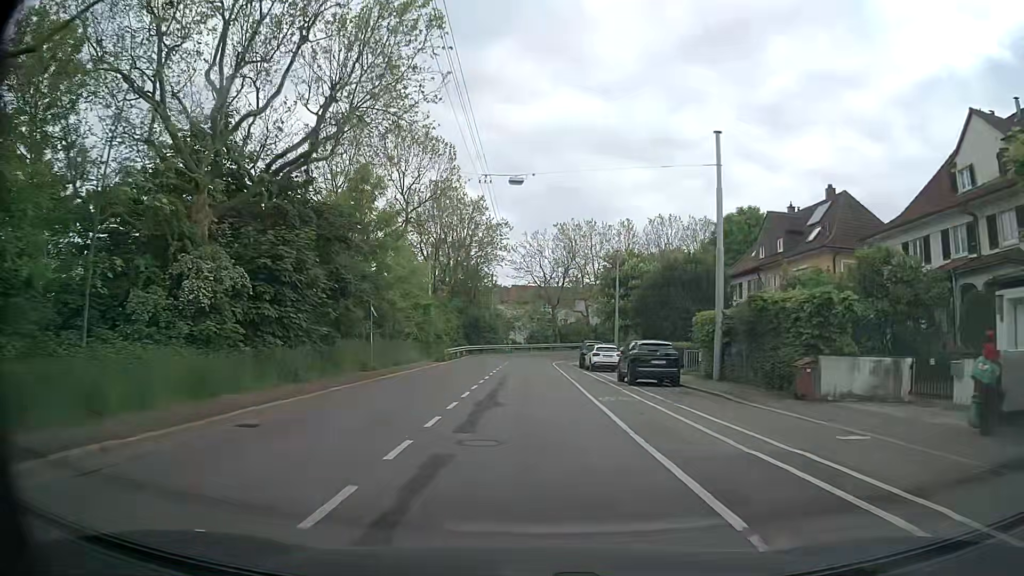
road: secondary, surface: asphalt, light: Day
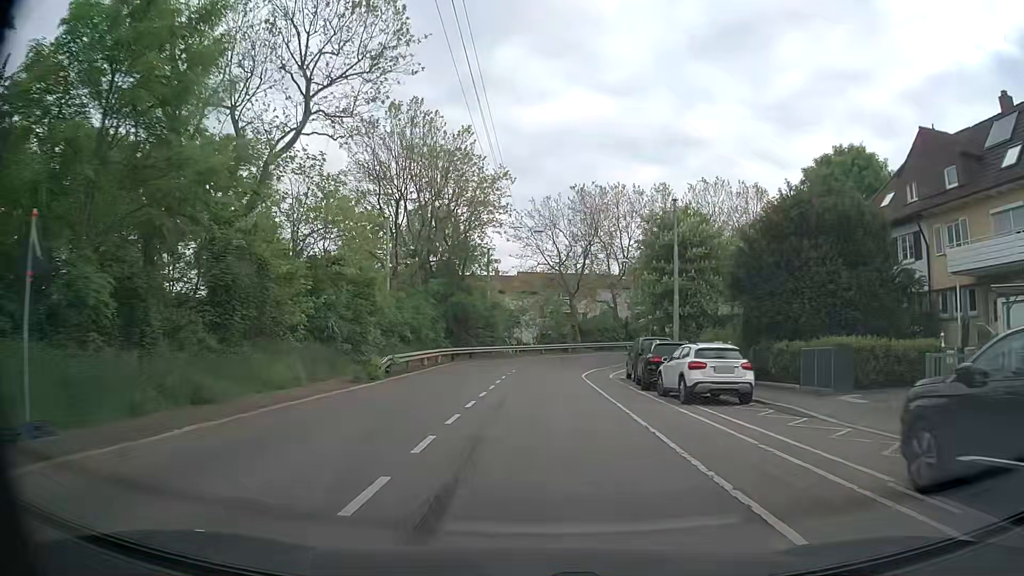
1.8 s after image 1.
(+0.1, +20.8) m; 0°
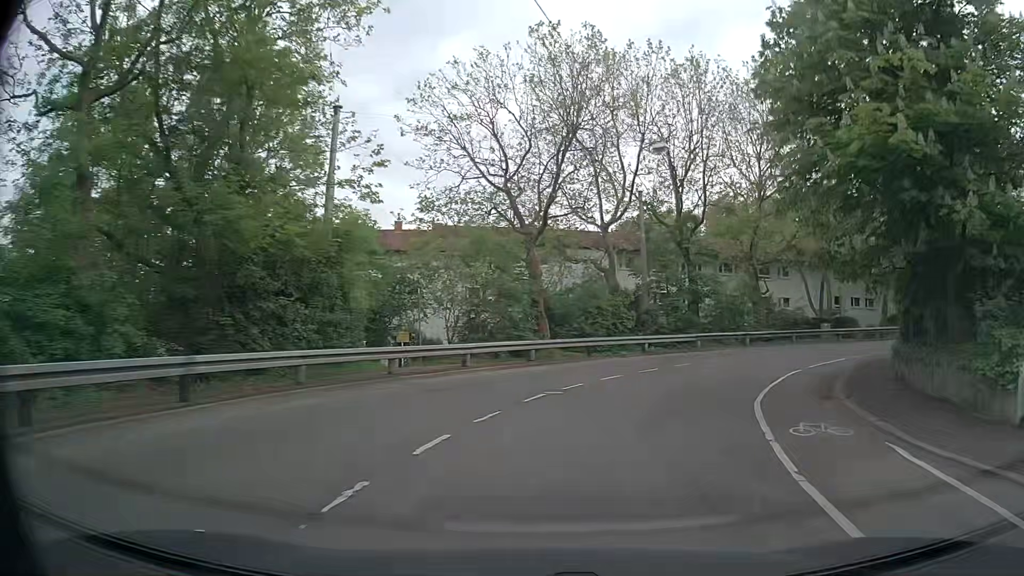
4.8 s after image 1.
(+0.6, +33.6) m; +5°
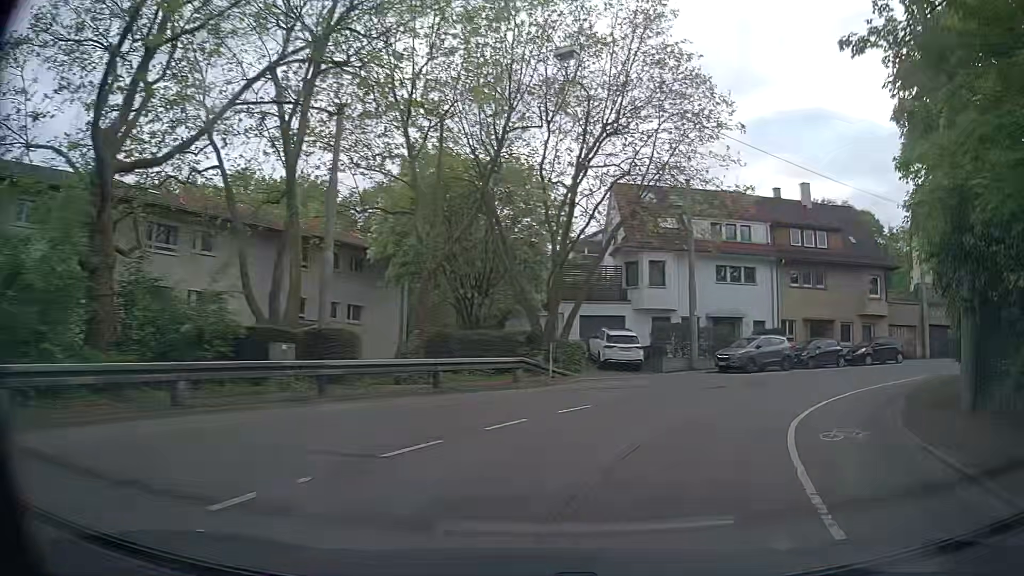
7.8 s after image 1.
(+10.6, +26.6) m; +47°
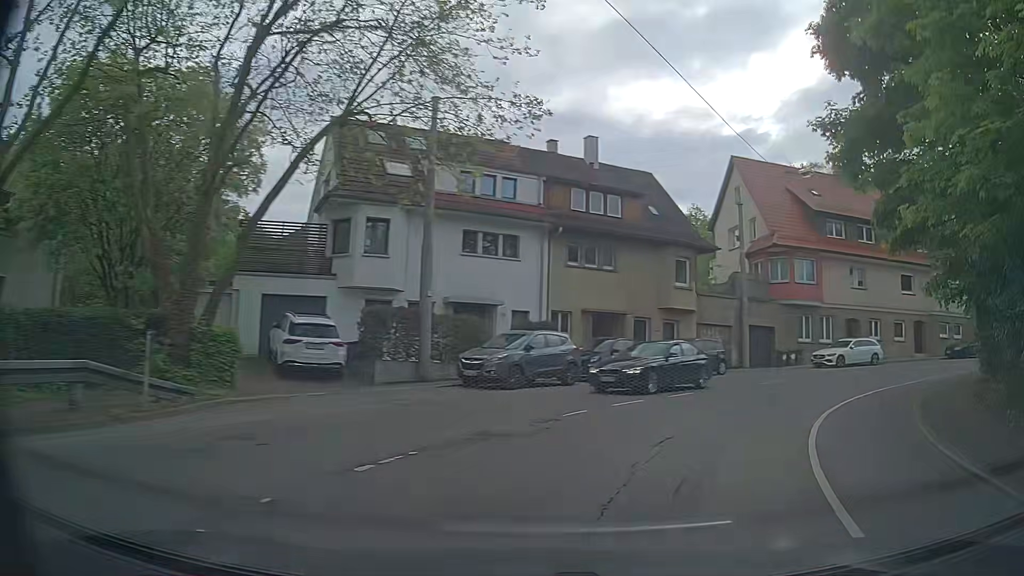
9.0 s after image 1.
(+2.3, +11.1) m; +25°
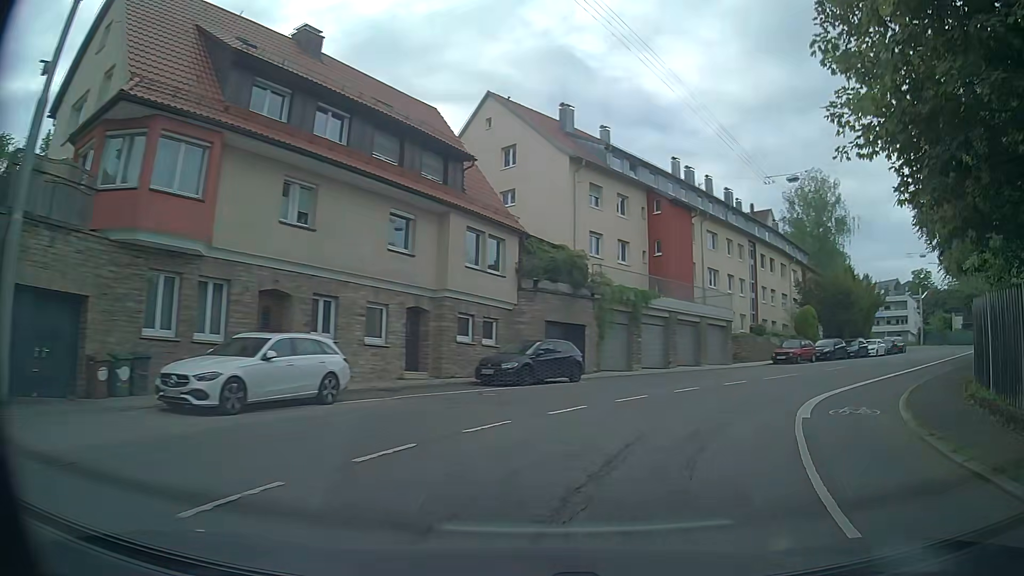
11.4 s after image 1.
(+8.6, +20.8) m; +48°
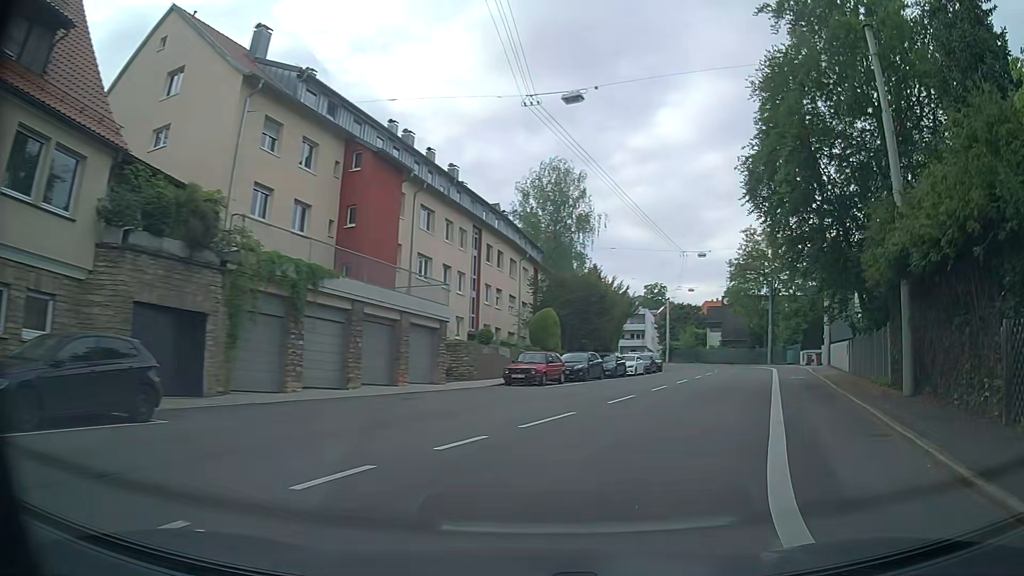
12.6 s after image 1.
(+2.5, +11.6) m; +24°
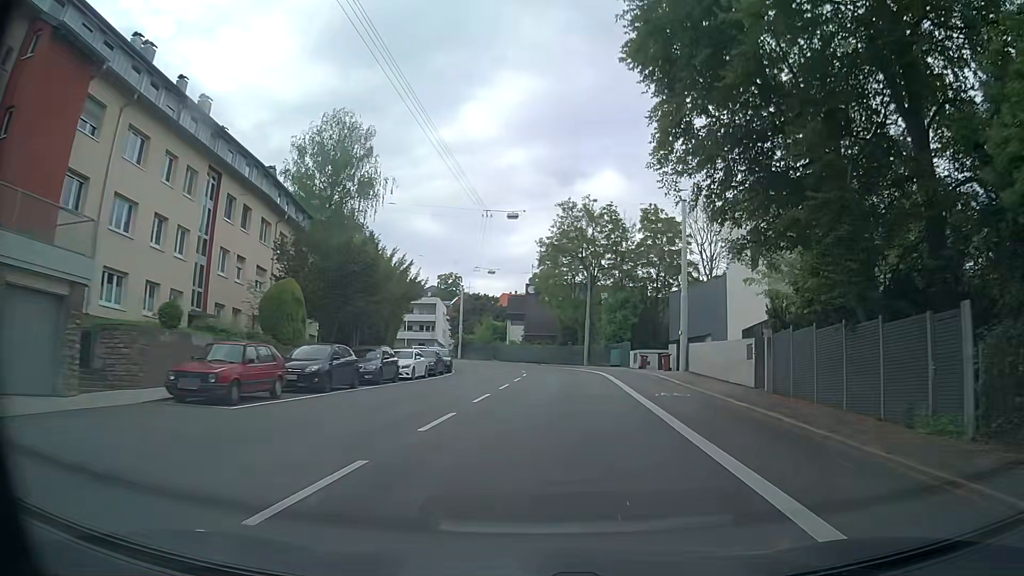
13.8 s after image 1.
(+2.3, +12.3) m; +19°
(0, +10) (+1, +20) (+2, +30) (+2, +40) (+1, +50) (-1, +59) (-6, +68) (-11, +77) (-19, +83) (-27, +88) m
